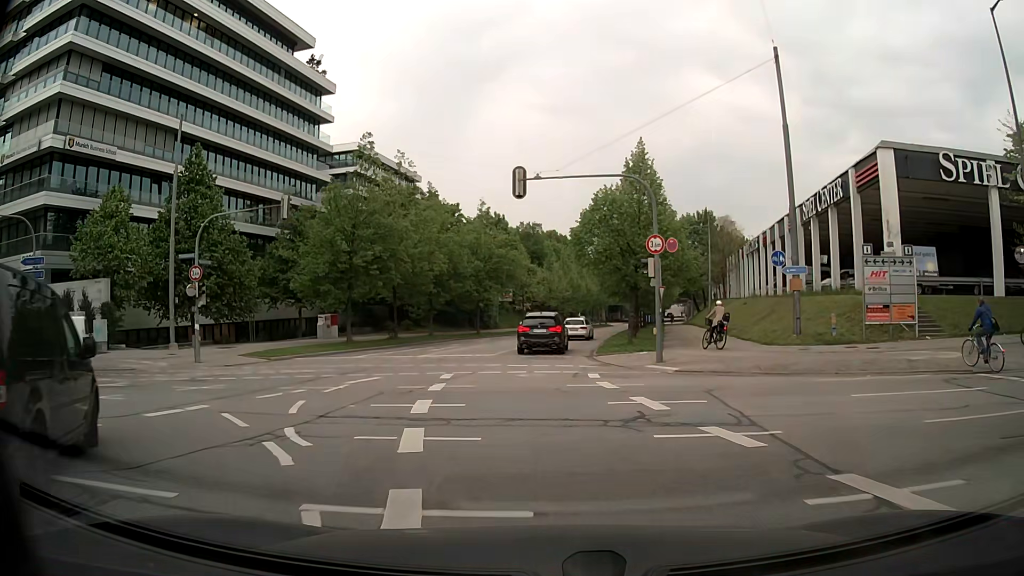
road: secondary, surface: asphalt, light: Day
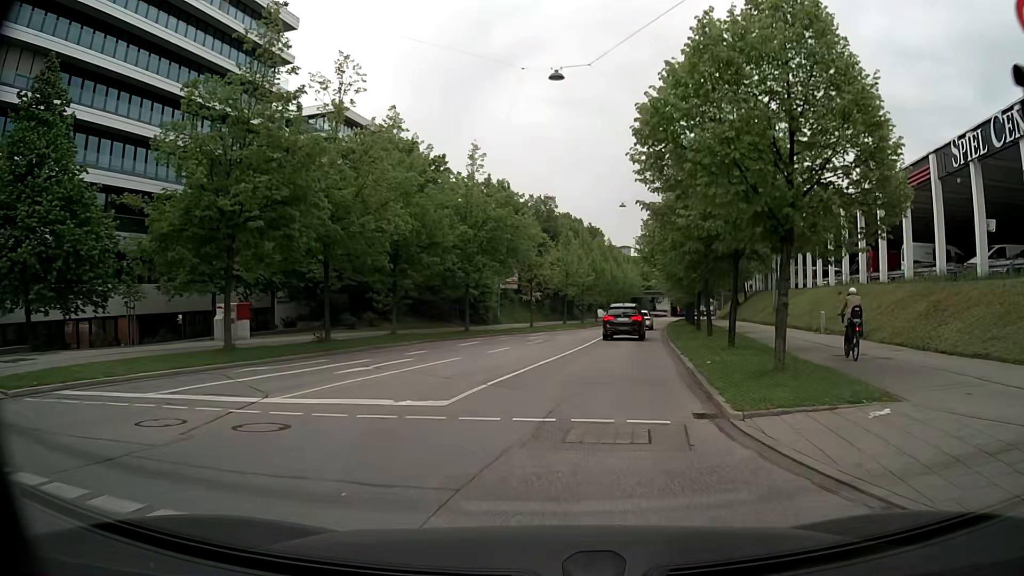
(-0.5, +17.2) m; -1°
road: tertiary
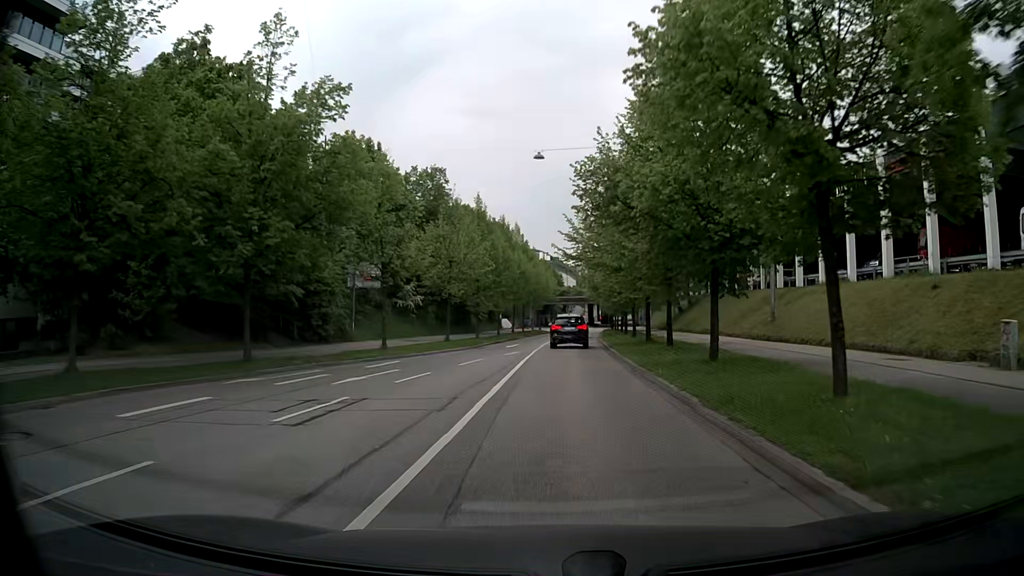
(+1.6, +20.1) m; +8°
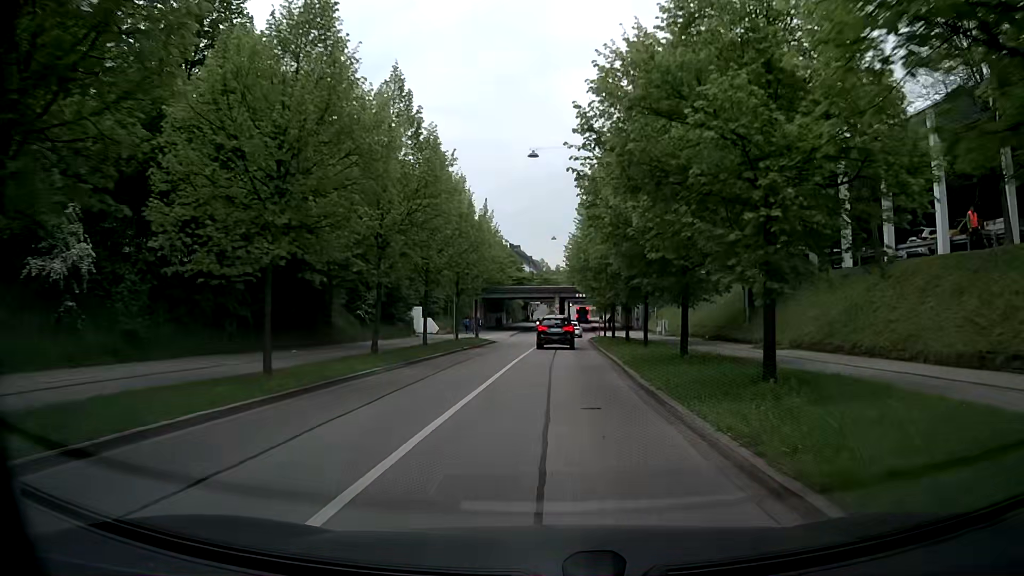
(+1.2, +37.9) m; +3°
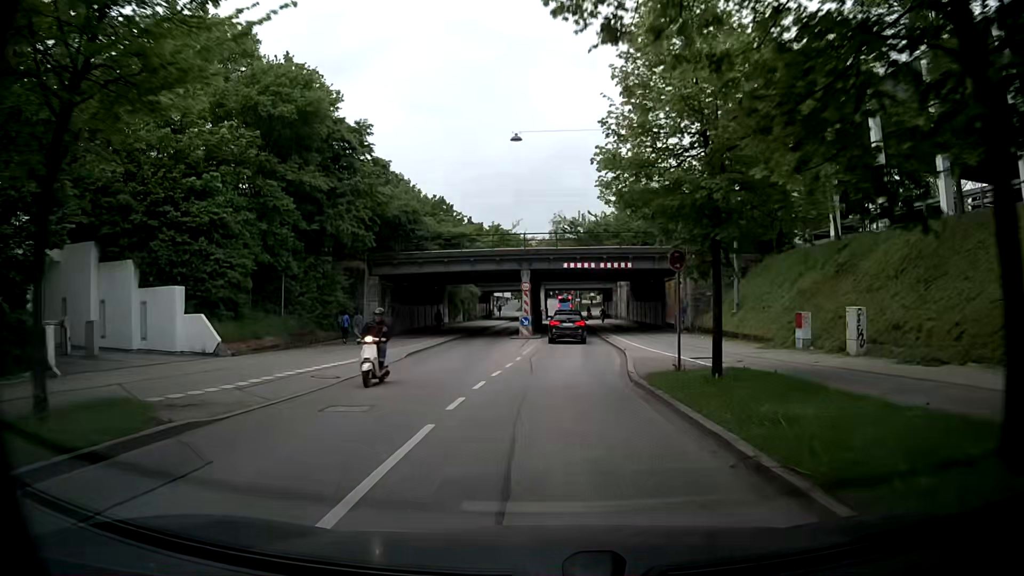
(+1.1, +38.5) m; +3°
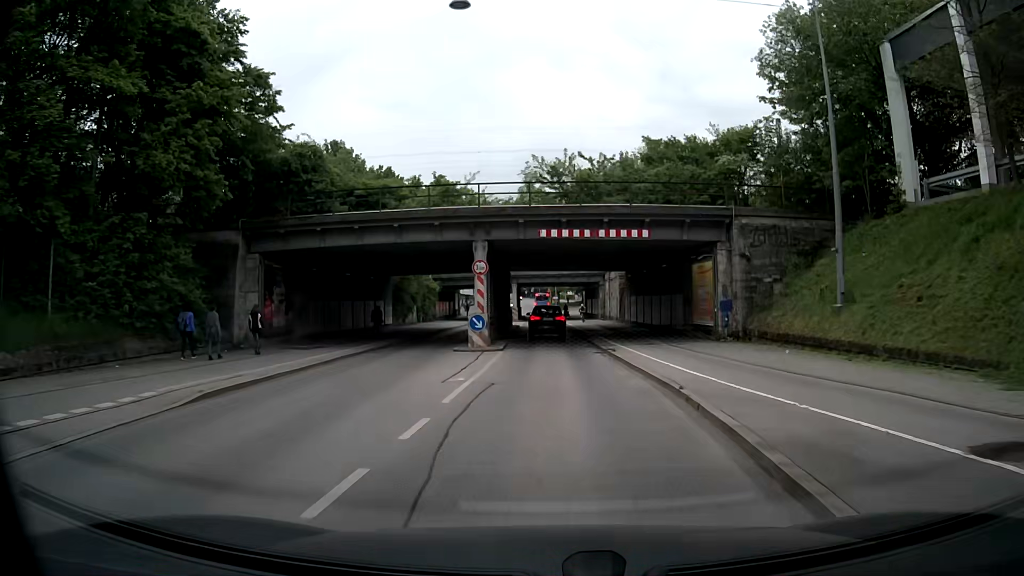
(0.0, +15.0) m; +1°
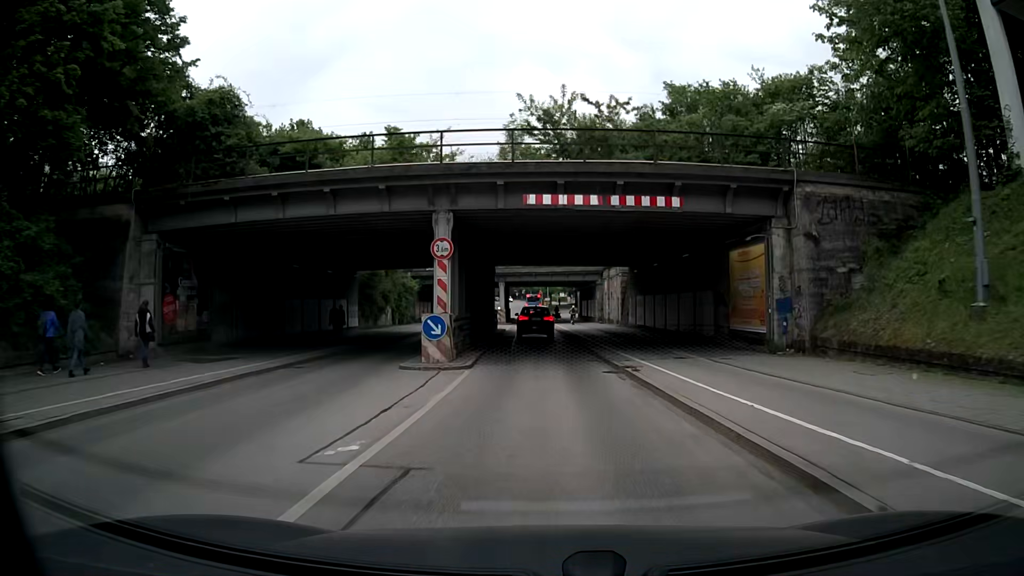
(+0.1, +7.5) m; +1°
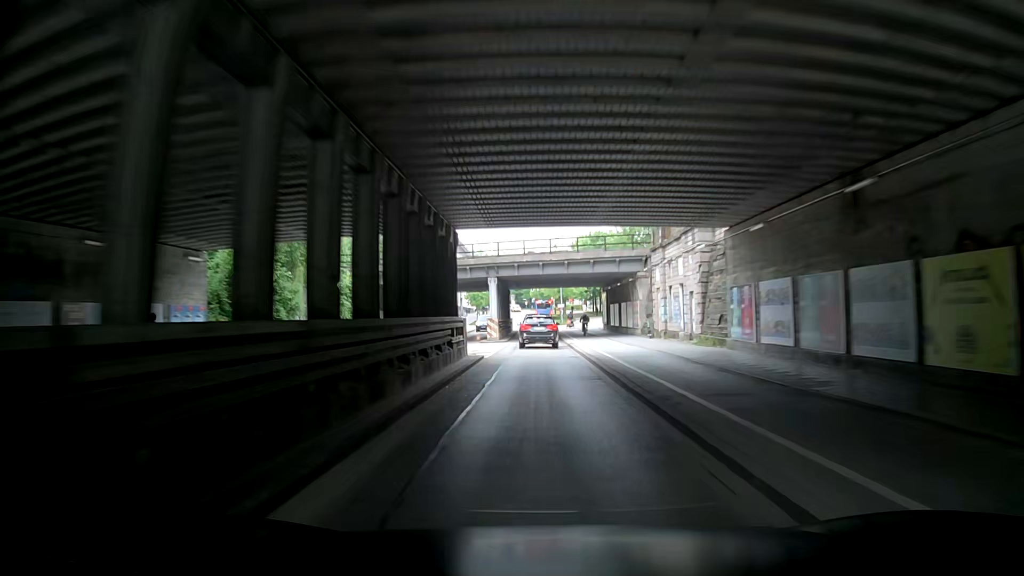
(-0.1, +23.0) m; +1°
